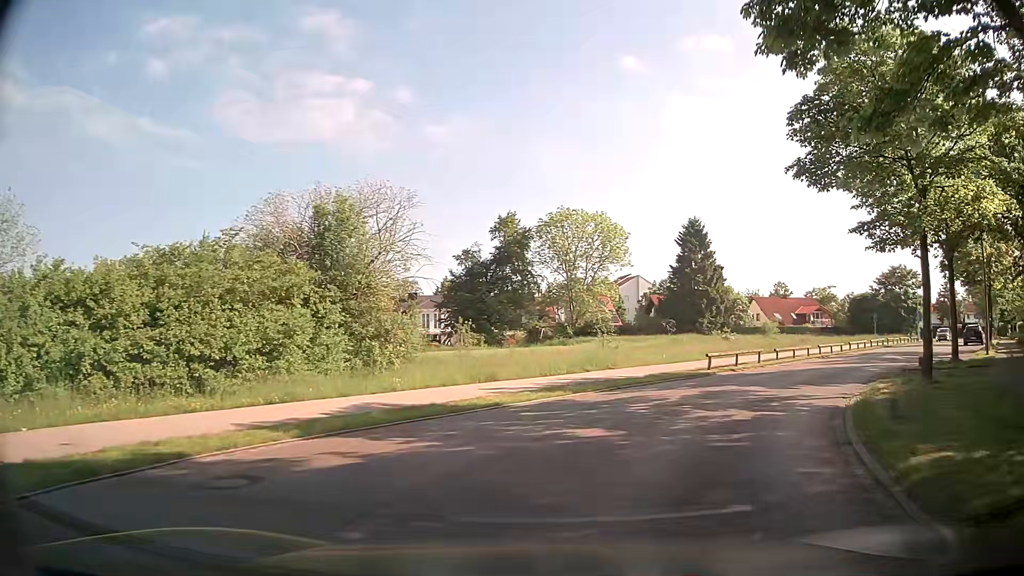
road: residential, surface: asphalt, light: Day
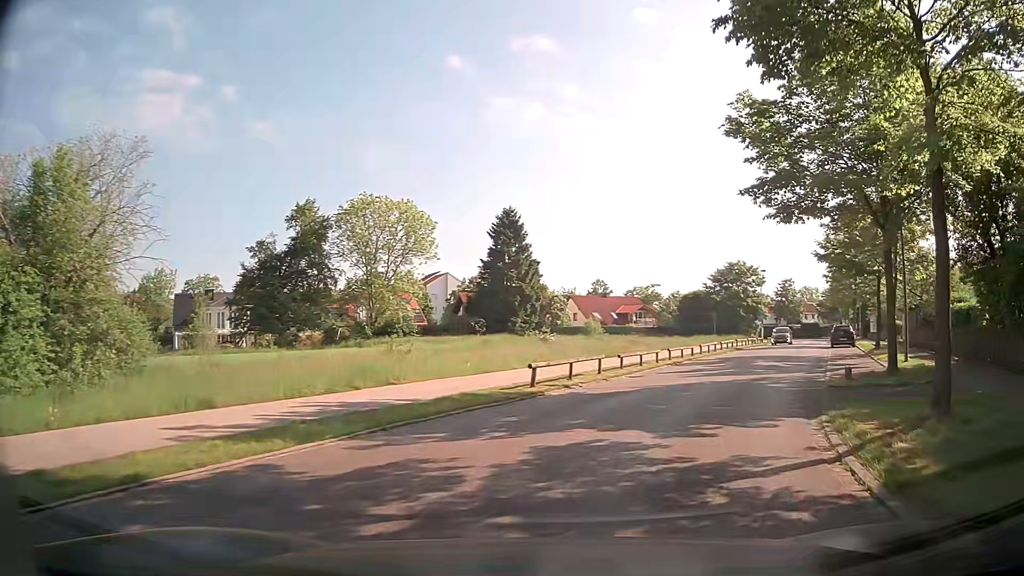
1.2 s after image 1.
(+0.8, +7.1) m; +14°
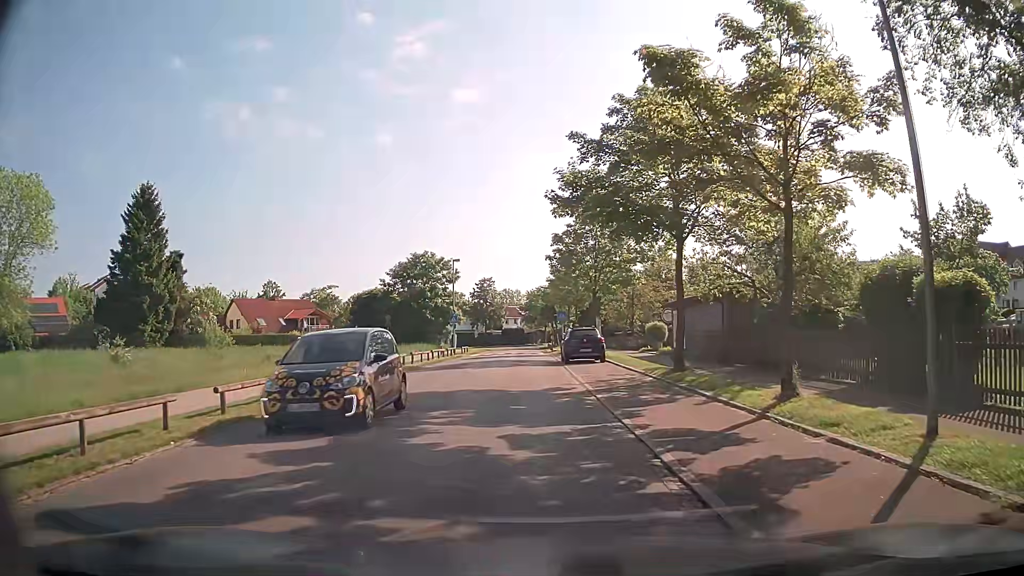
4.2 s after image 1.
(+5.3, +15.8) m; +29°
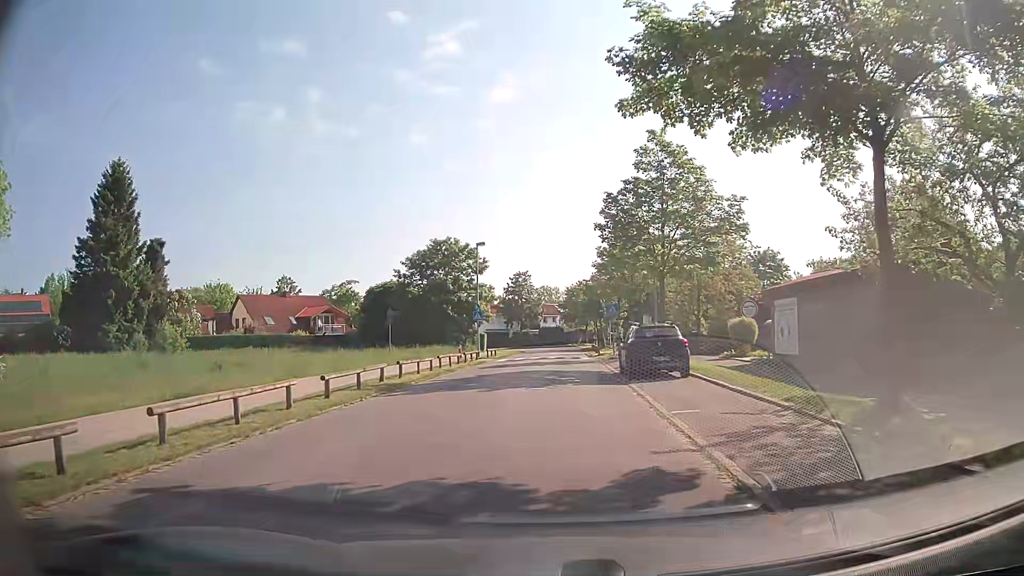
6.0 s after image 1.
(-0.4, +10.0) m; -4°
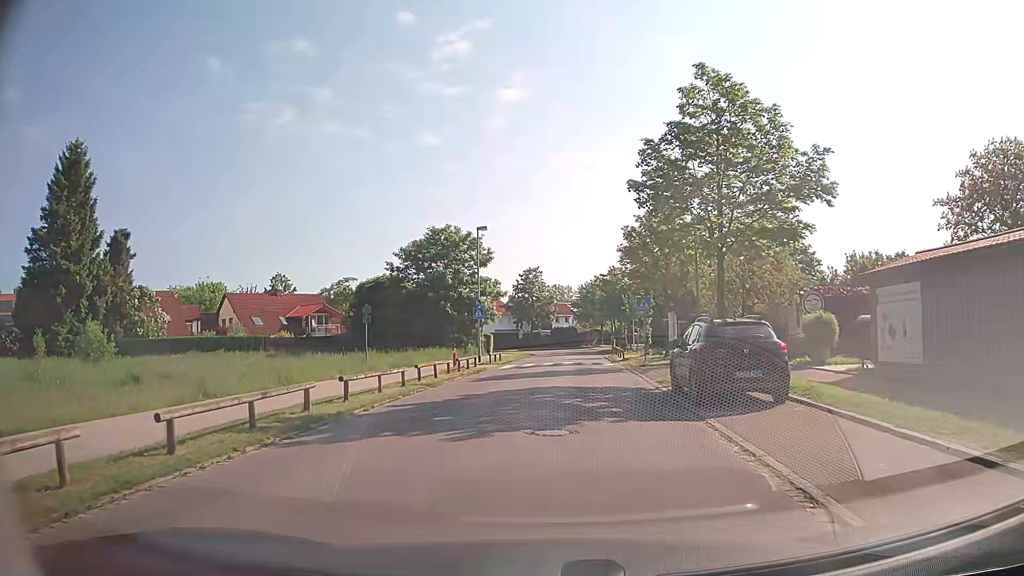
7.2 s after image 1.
(0.0, +7.1) m; -1°
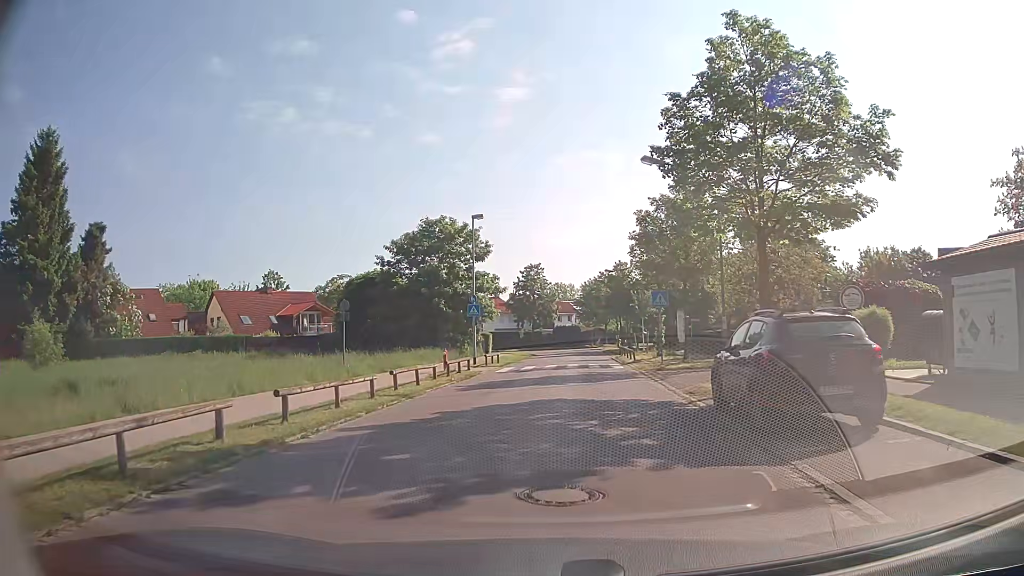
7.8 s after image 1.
(0.0, +3.6) m; -2°
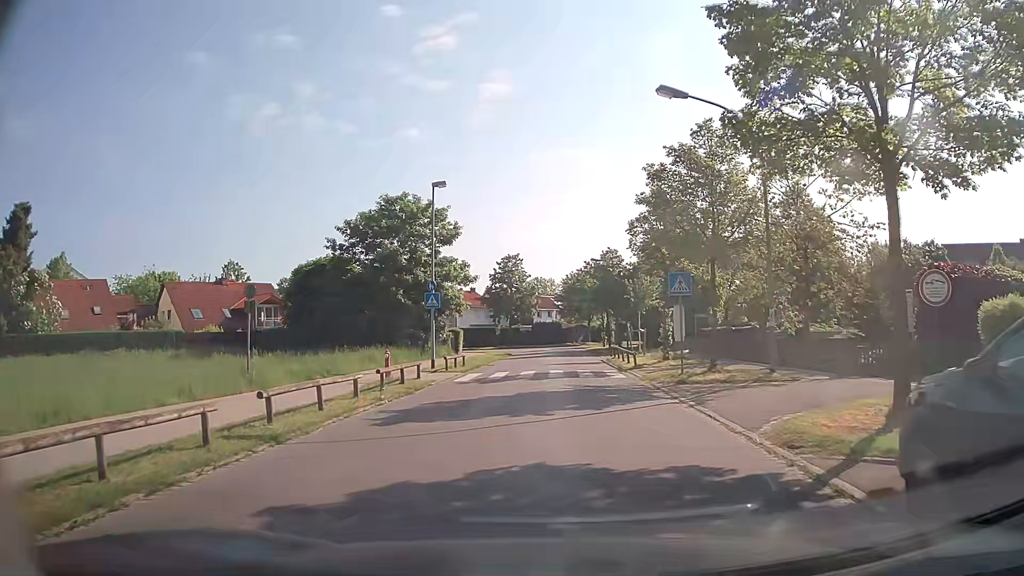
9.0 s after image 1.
(+0.2, +6.9) m; +4°
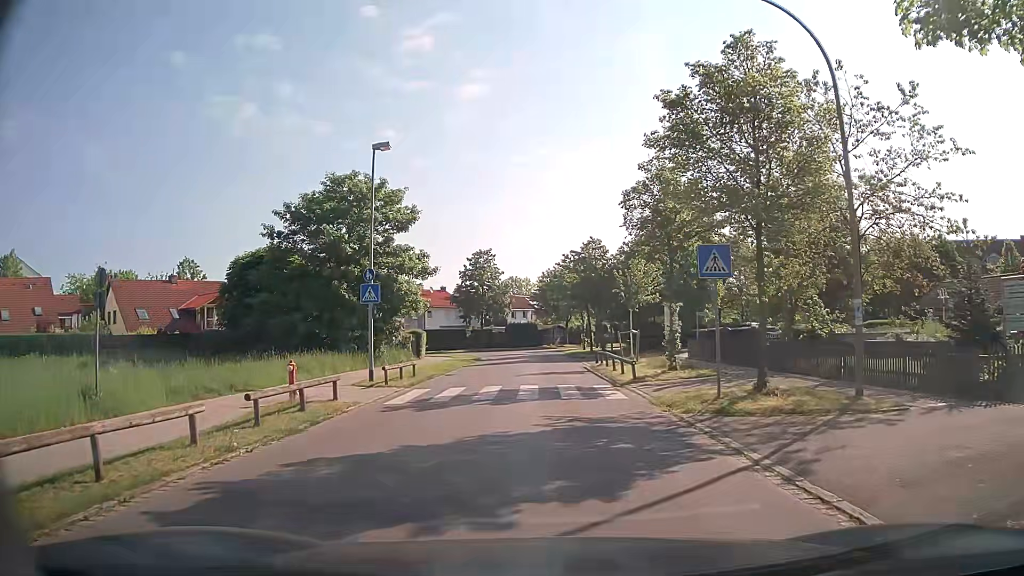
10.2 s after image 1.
(+0.1, +6.1) m; +1°
(0, +10) (0, +20) (0, +30) (0, +40) (0, +50) (0, +60) (+1, +70) (+6, +79) (+11, +87) (+17, +95) m
